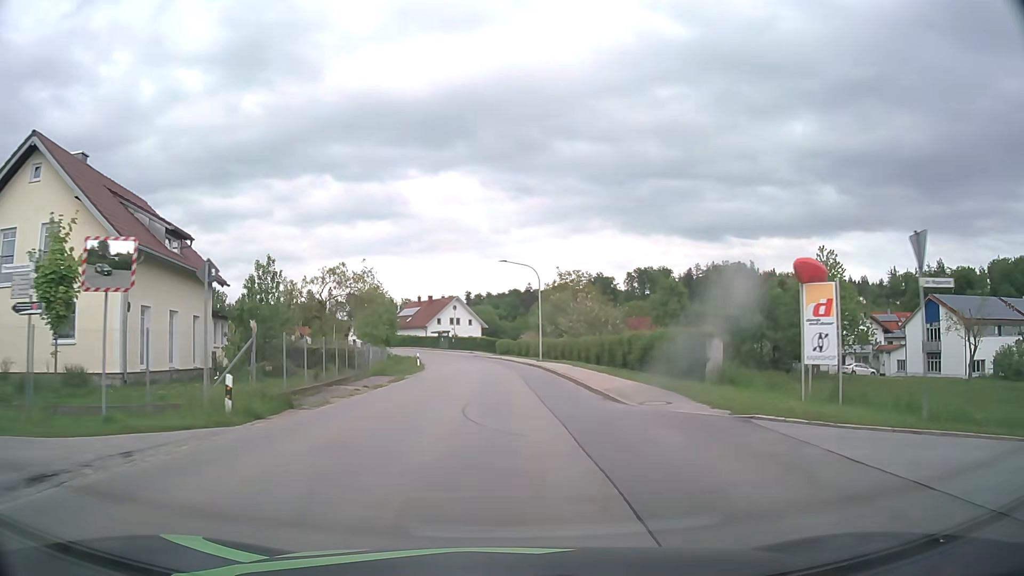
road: tertiary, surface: asphalt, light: Day
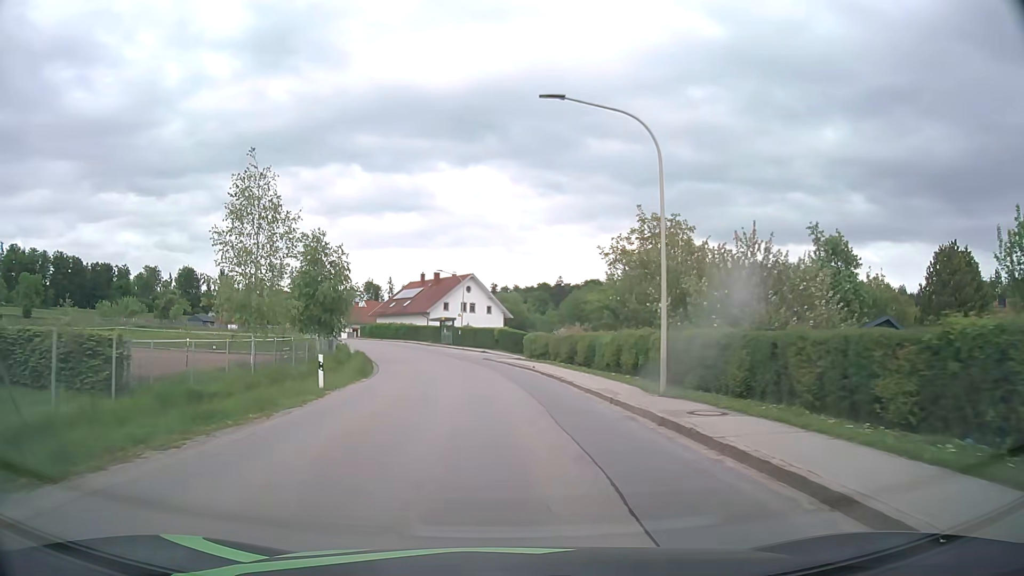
(-0.5, +32.3) m; -2°
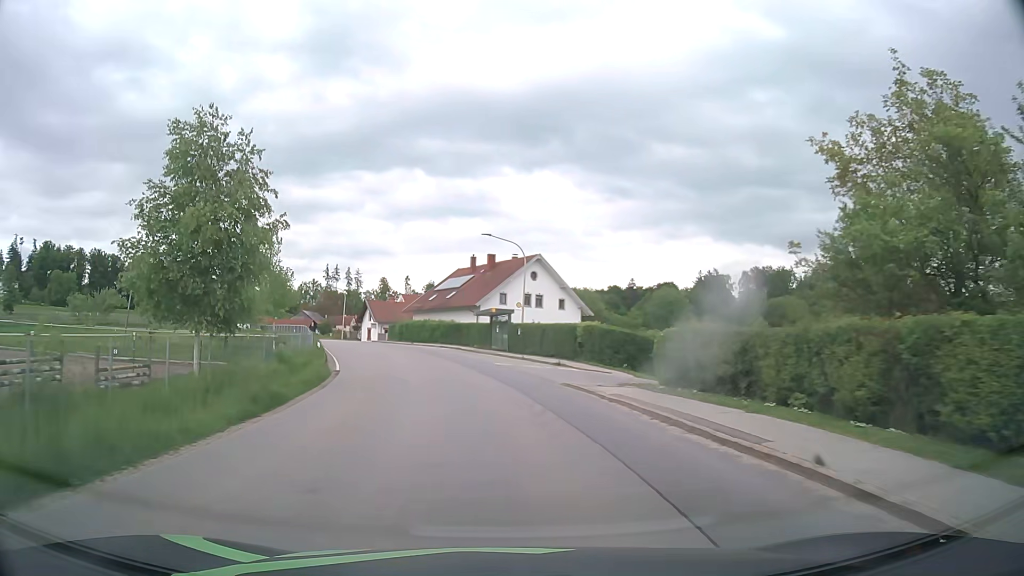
(-1.0, +24.0) m; -6°
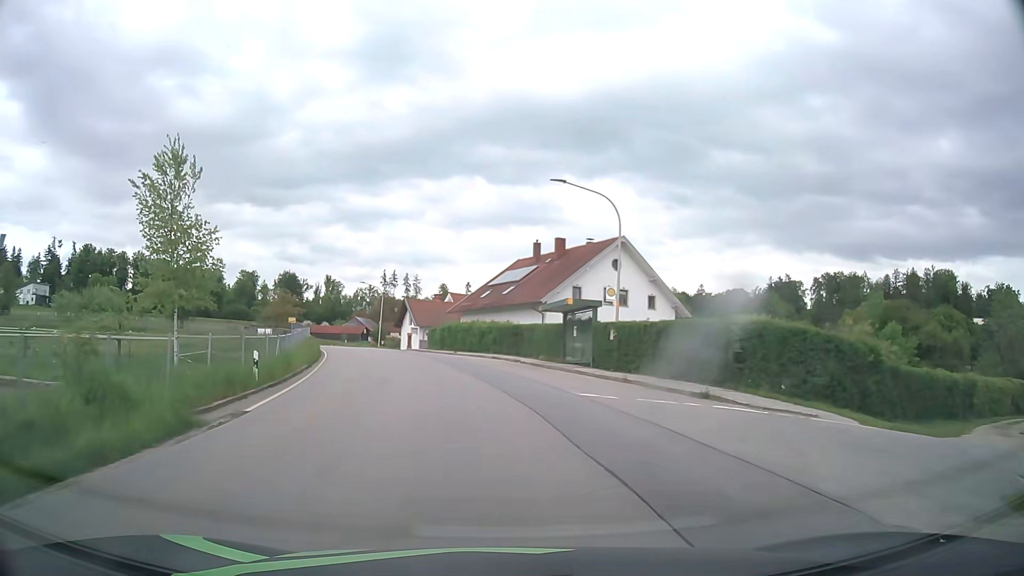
(-0.7, +15.8) m; -5°
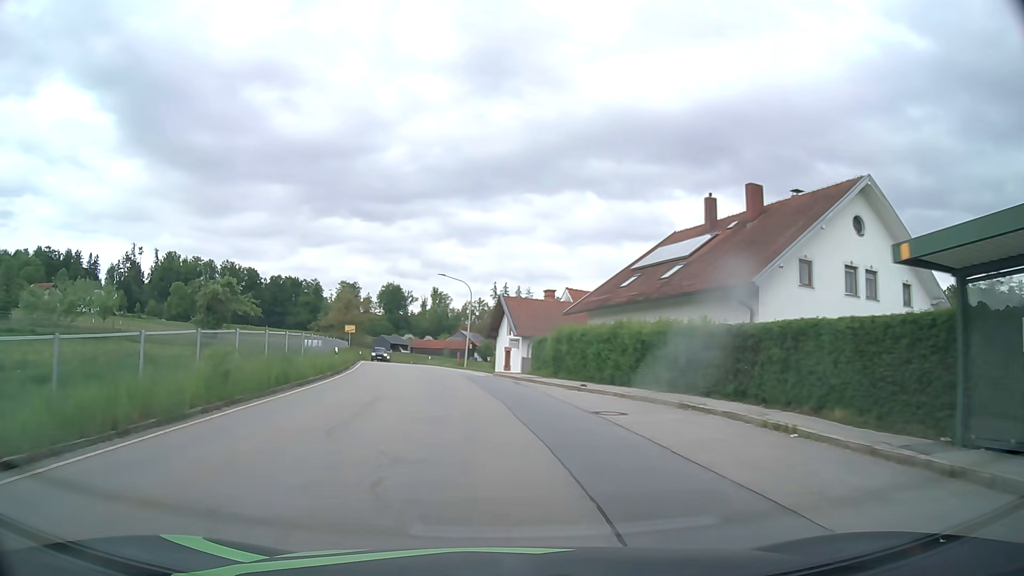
(-2.0, +23.4) m; -10°
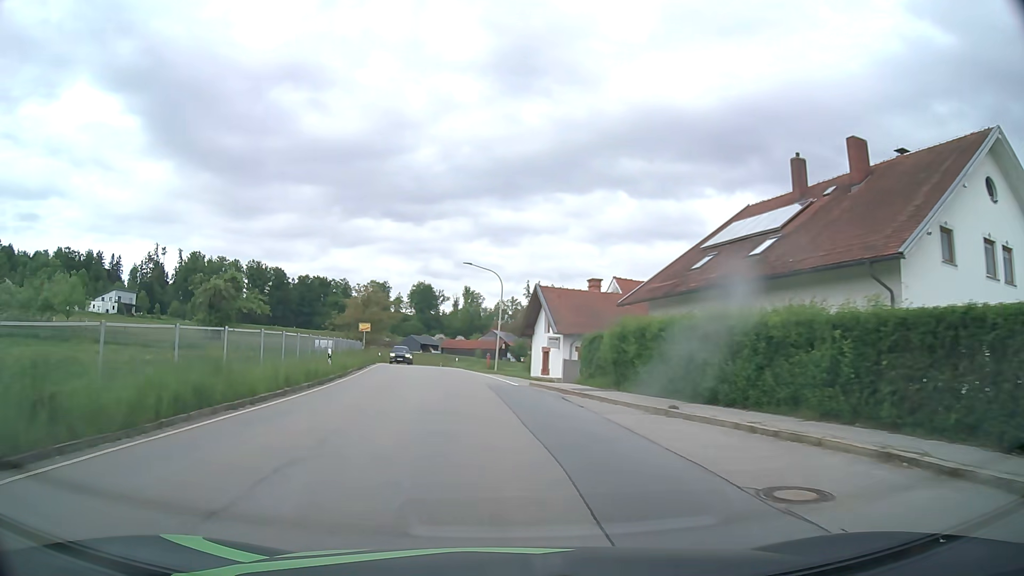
(-0.2, +7.8) m; -3°
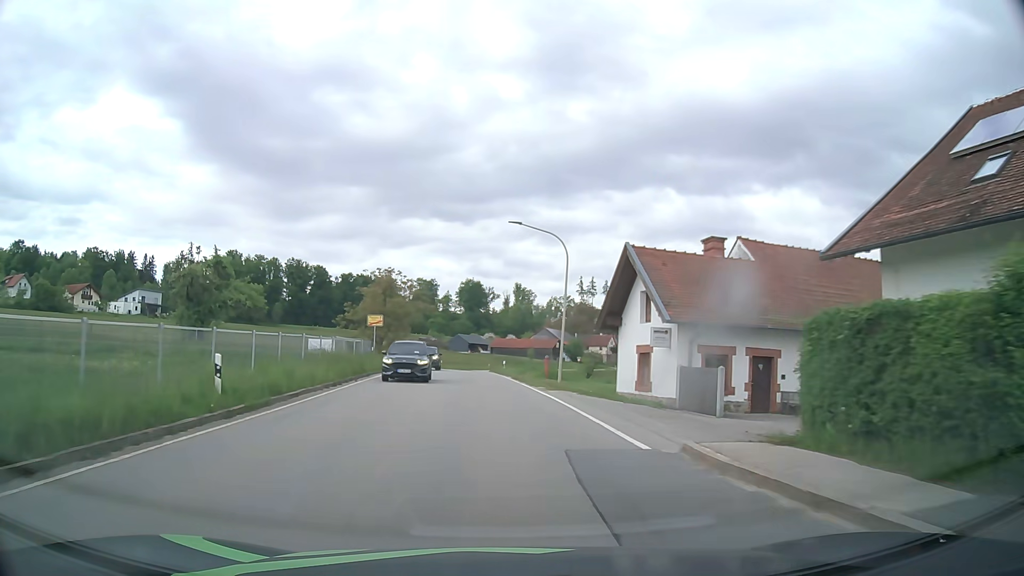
(-0.7, +15.6) m; -5°
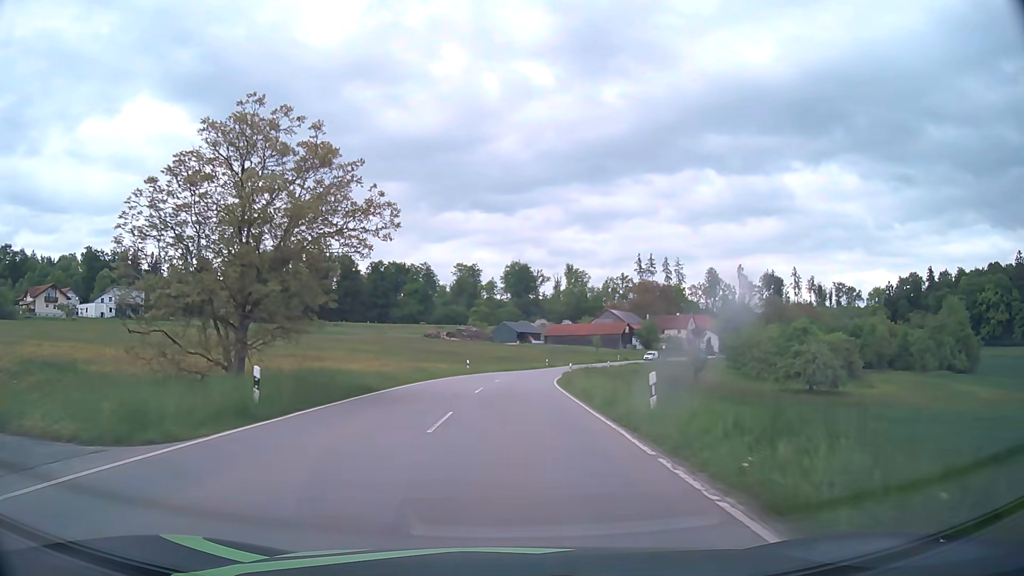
(-1.8, +40.0) m; -4°
(0, +10) (0, +20) (+1, +30) (+1, +40) (+2, +50) (+4, +60) (+6, +70) (+8, +79) (+11, +89) (+14, +98) m
